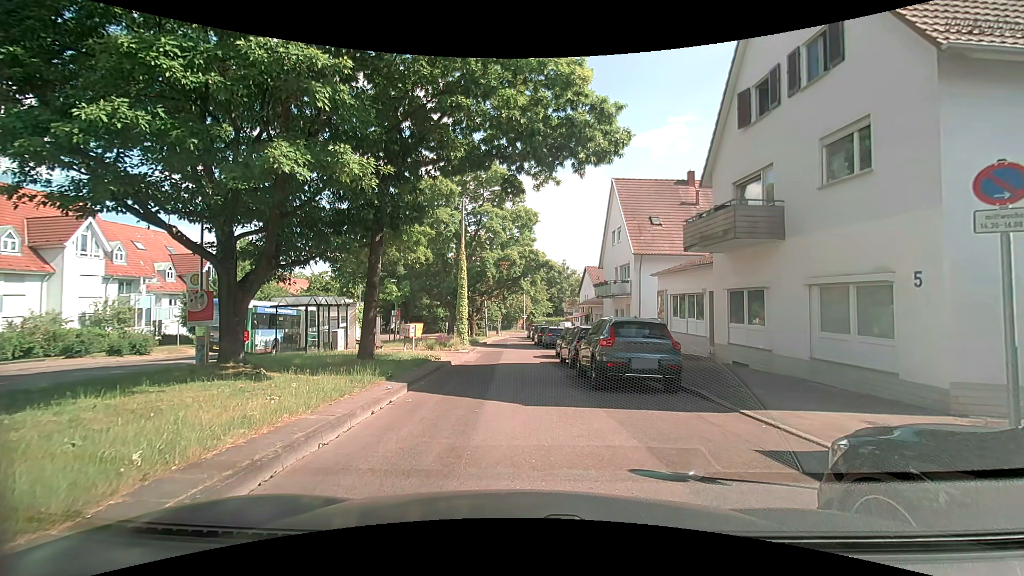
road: residential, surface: asphalt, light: Day
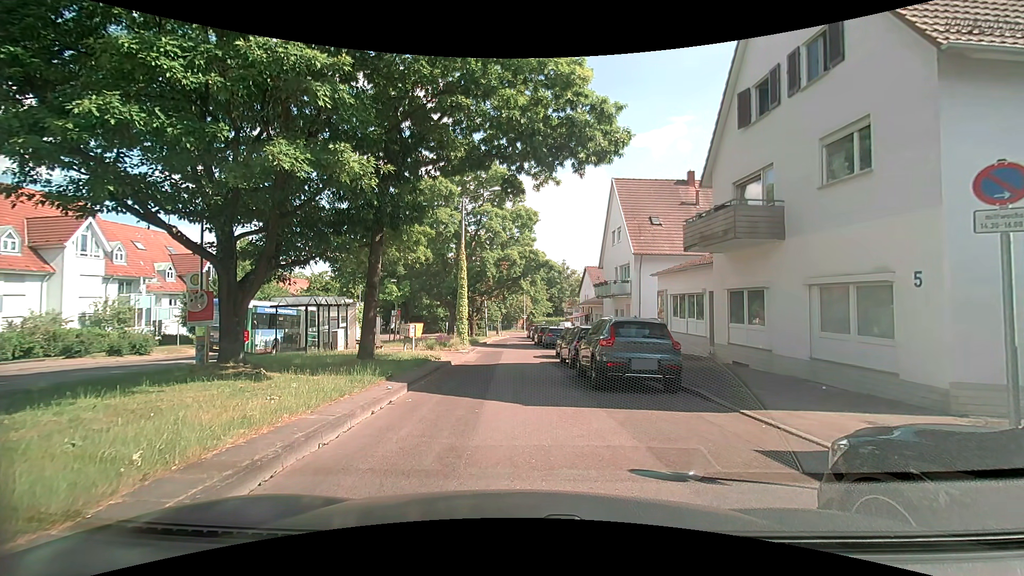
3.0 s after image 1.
(0.0, 0.0) m; 0°
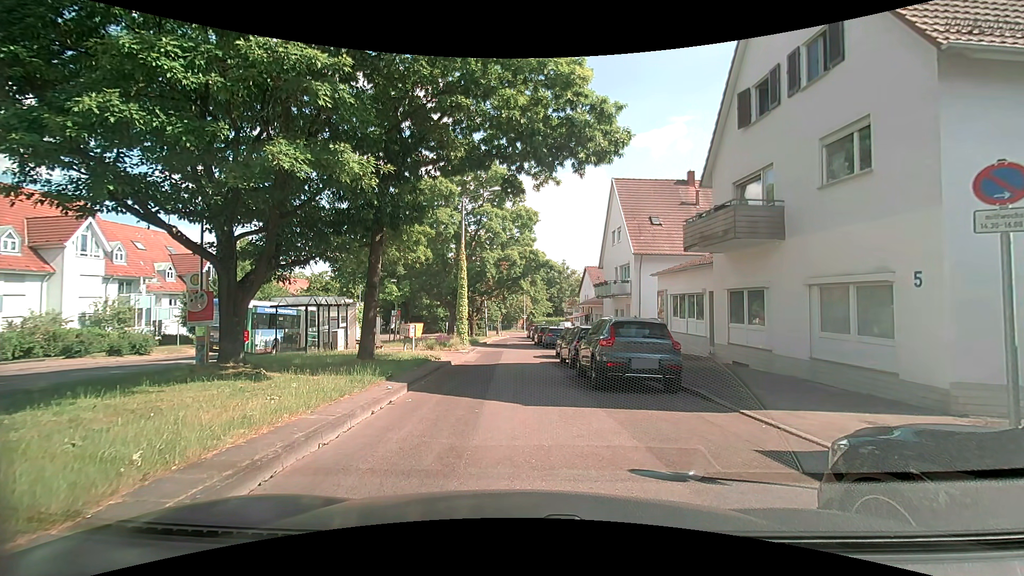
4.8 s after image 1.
(0.0, 0.0) m; 0°
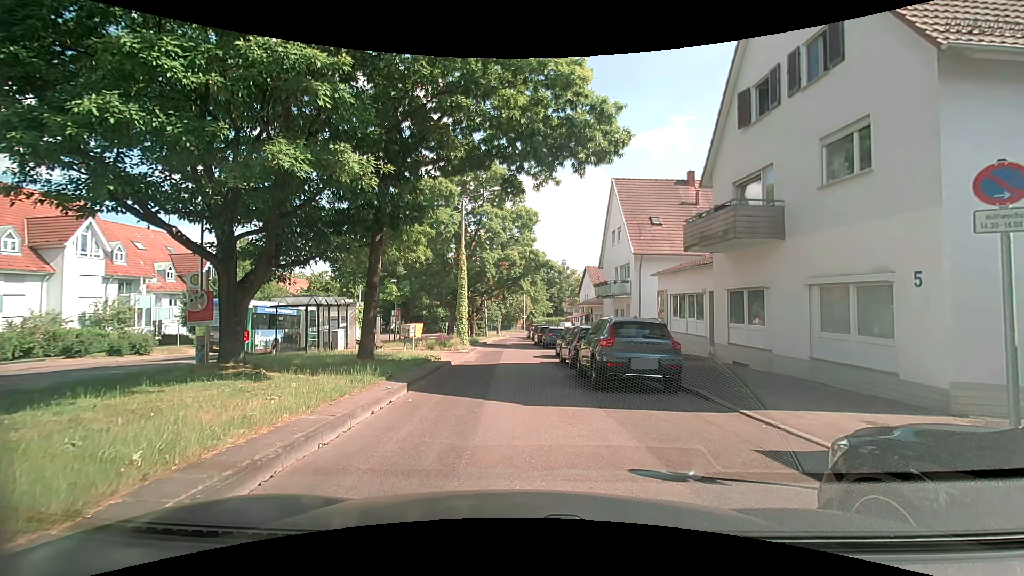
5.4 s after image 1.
(0.0, 0.0) m; 0°
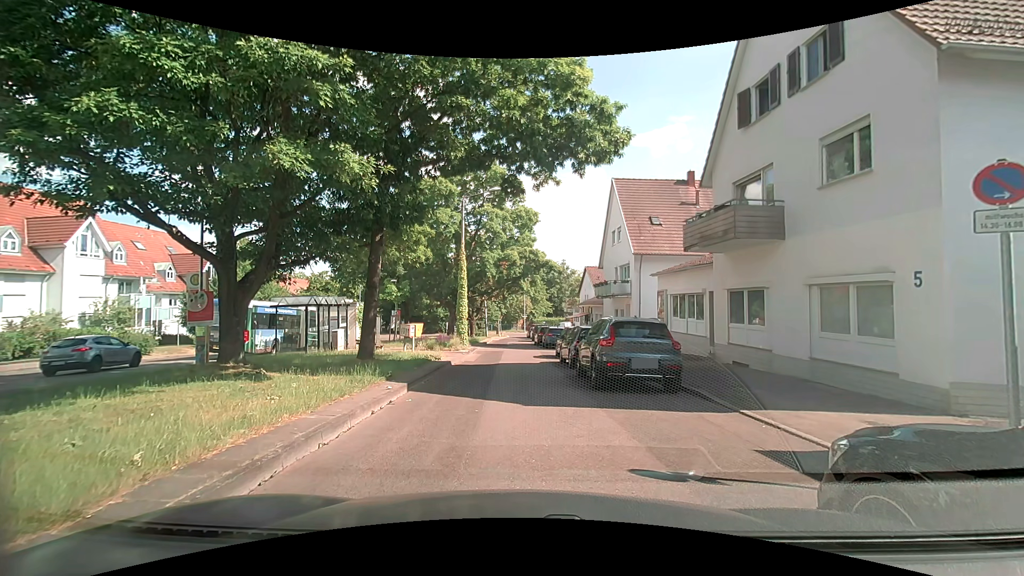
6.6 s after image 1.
(0.0, 0.0) m; 0°
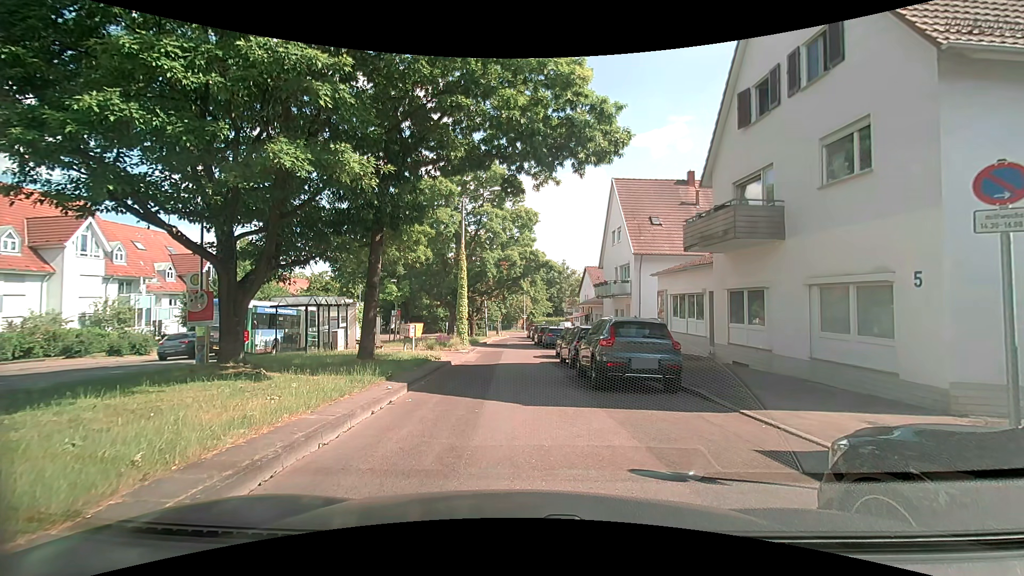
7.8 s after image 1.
(0.0, 0.0) m; 0°
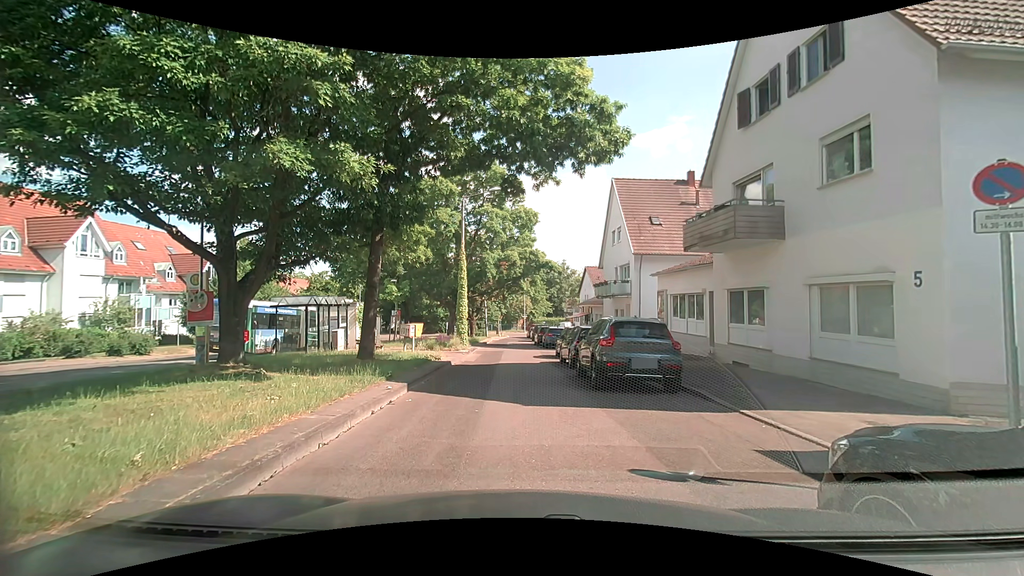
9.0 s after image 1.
(0.0, 0.0) m; 0°
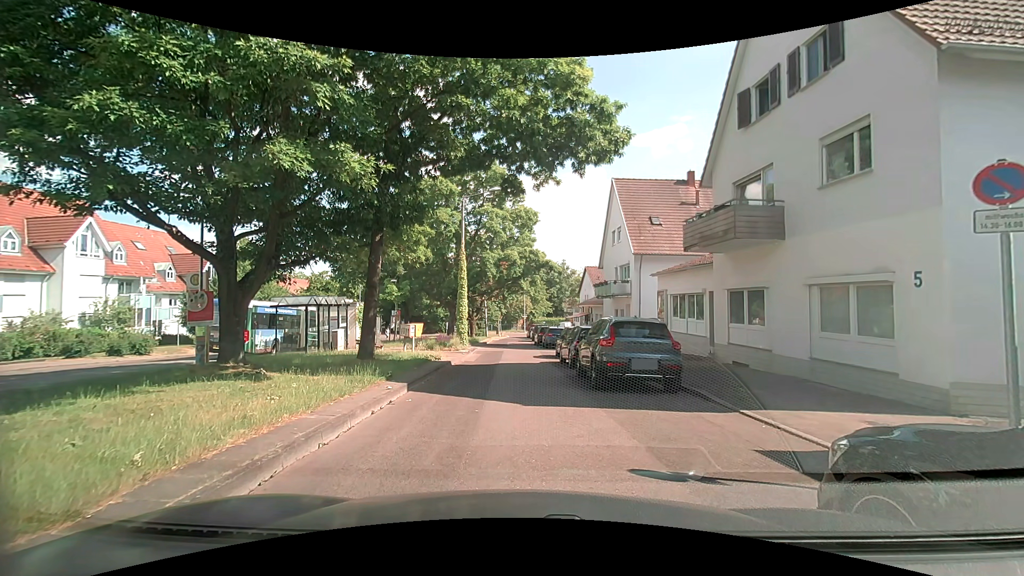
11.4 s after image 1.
(0.0, 0.0) m; 0°
